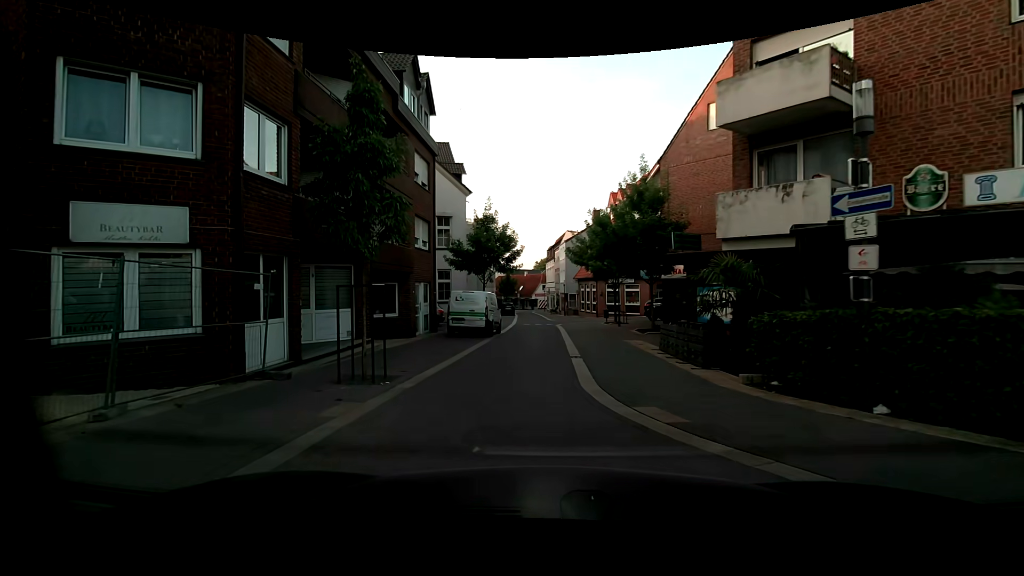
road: residential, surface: paving_stones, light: Day
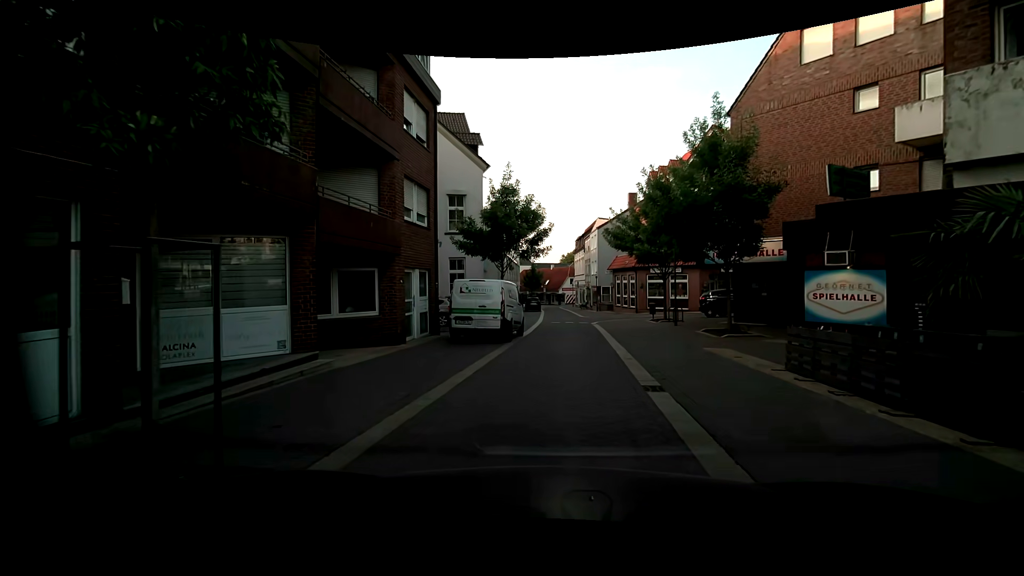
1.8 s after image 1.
(-0.3, +6.0) m; -5°
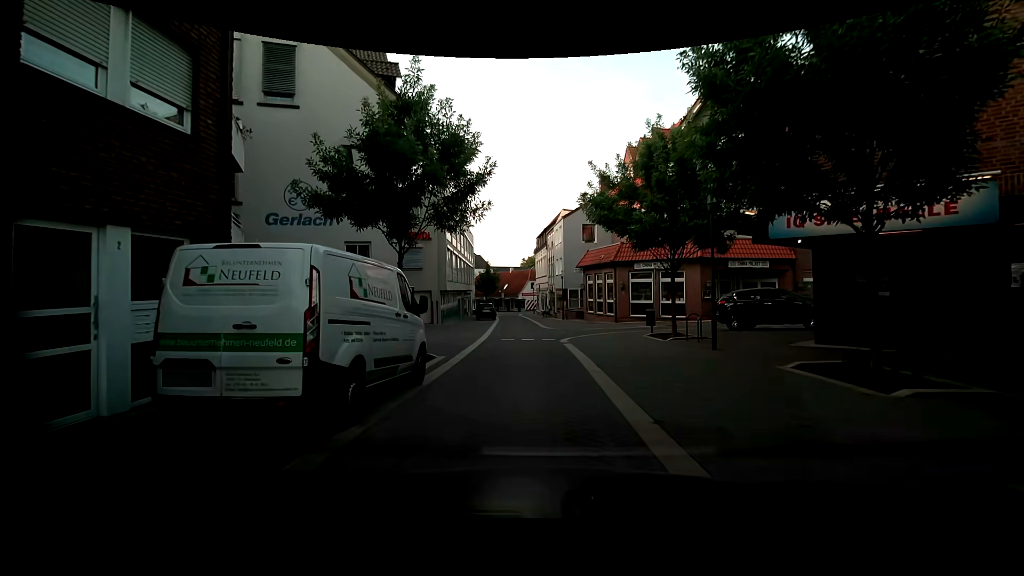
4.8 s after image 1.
(+0.9, +10.3) m; +7°
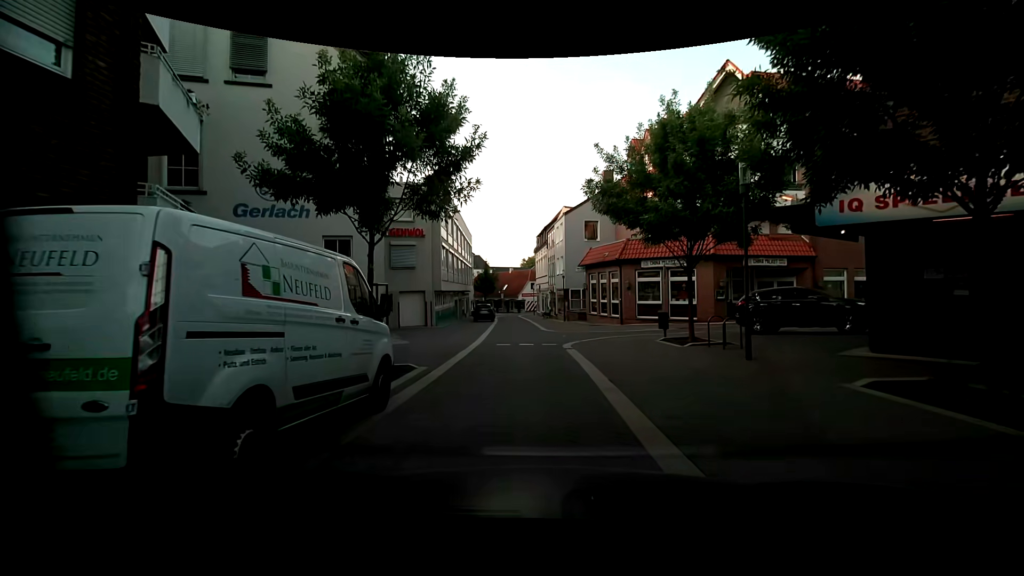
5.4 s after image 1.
(0.0, +2.1) m; -1°
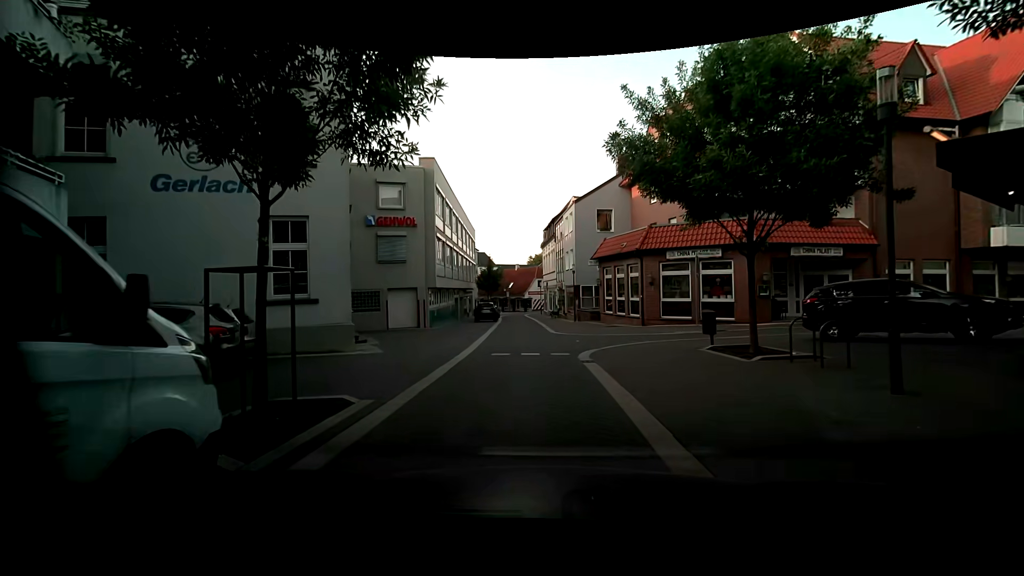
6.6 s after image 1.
(0.0, +4.1) m; -1°
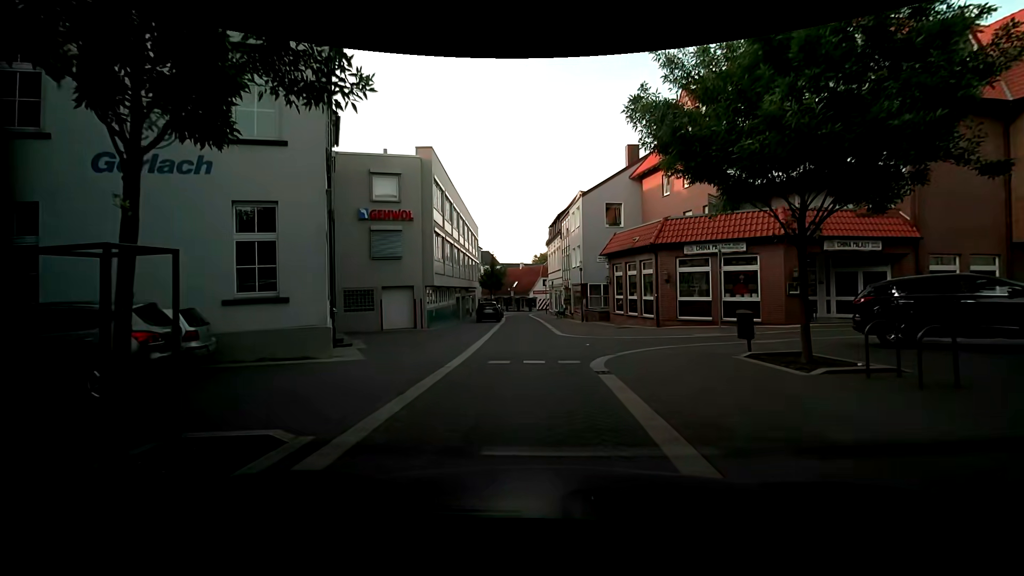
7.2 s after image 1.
(0.0, +2.0) m; +1°
